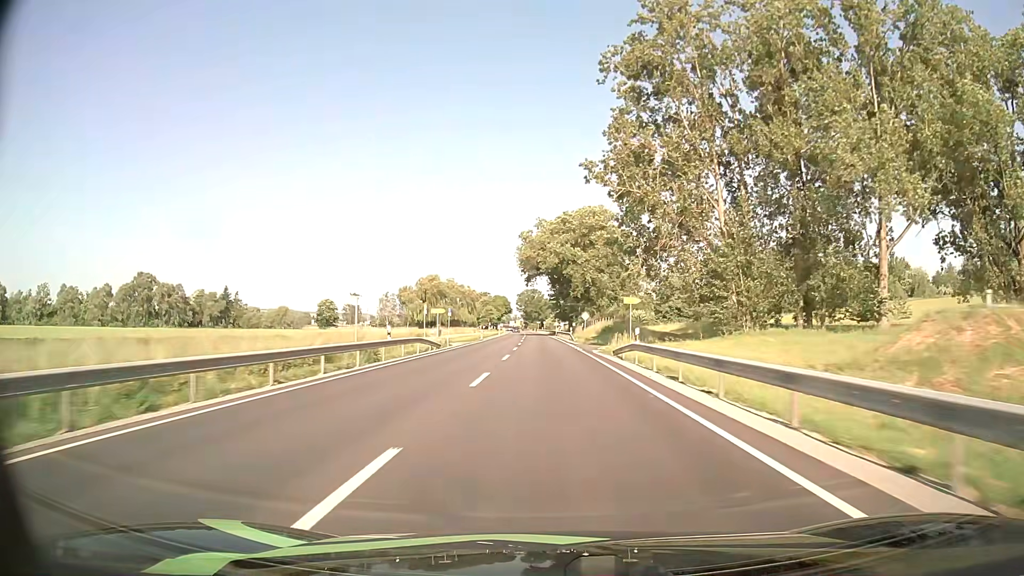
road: primary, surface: asphalt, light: Day
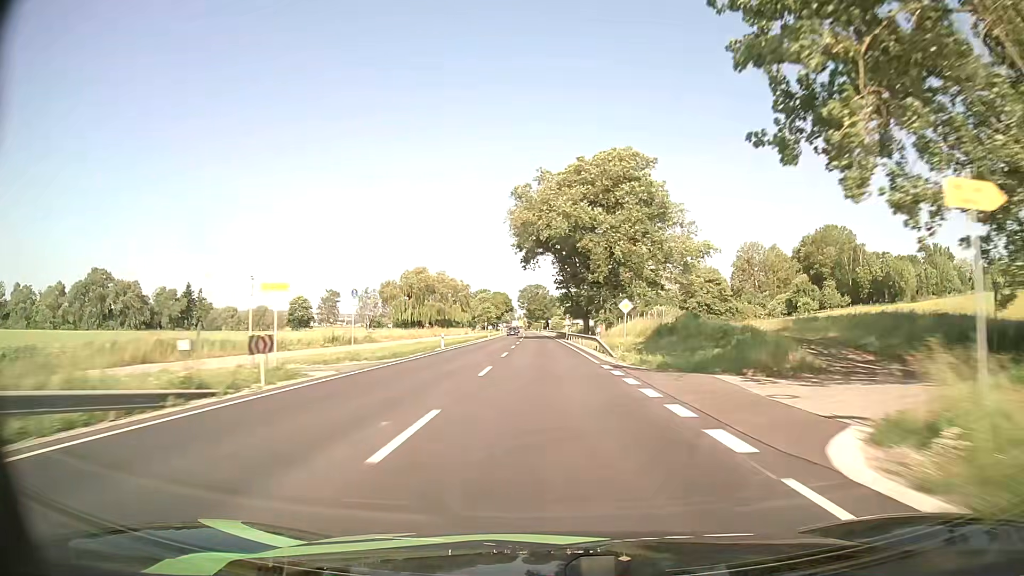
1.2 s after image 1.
(-0.1, +32.8) m; 0°
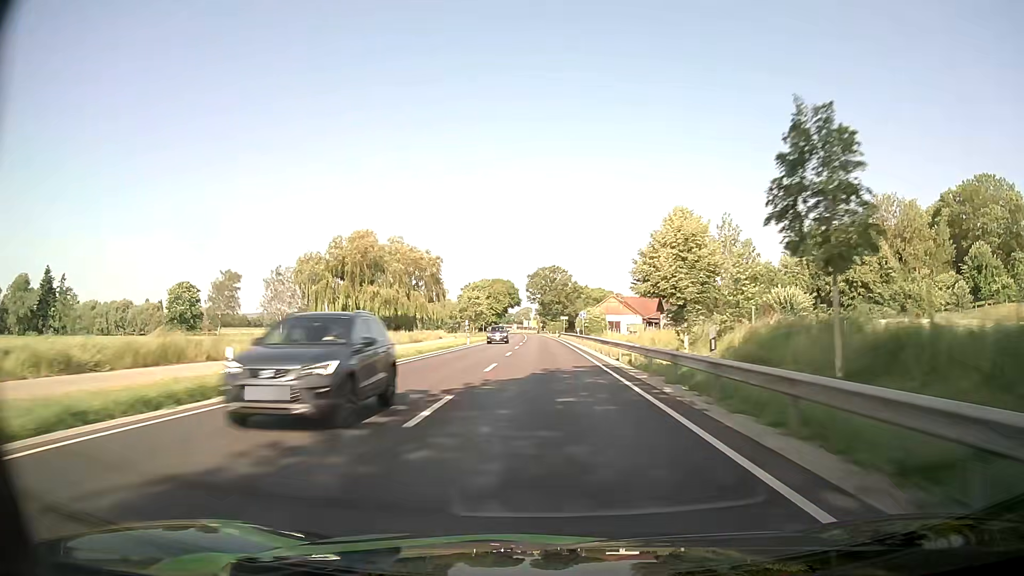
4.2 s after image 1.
(-1.2, +82.4) m; -1°
(0, +10) (0, +20) (0, +30) (0, +40) (0, +50) (-1, +60) (-1, +70) (-1, +80) (-1, +90) (-2, +100) m
